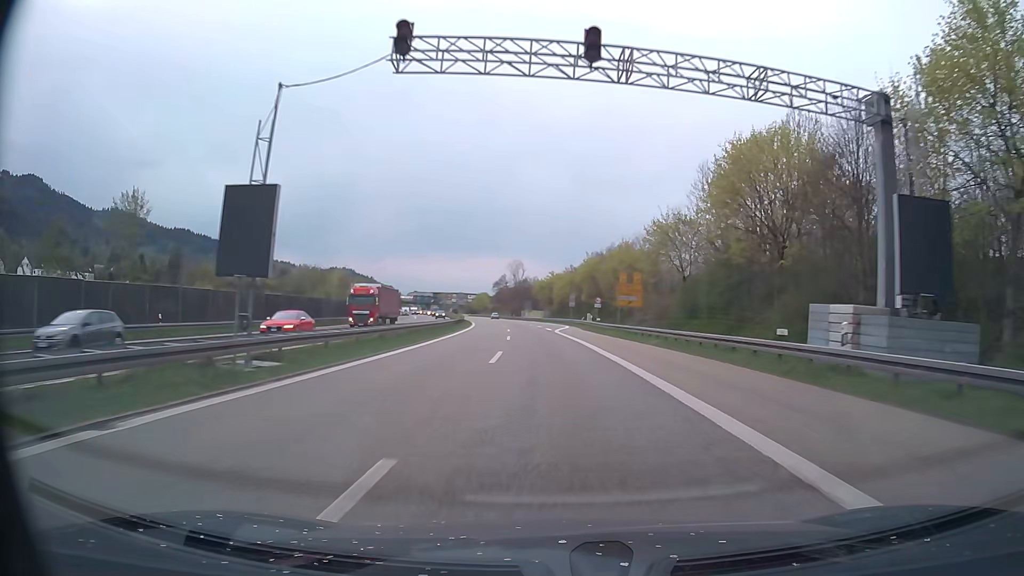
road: trunk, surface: asphalt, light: Day
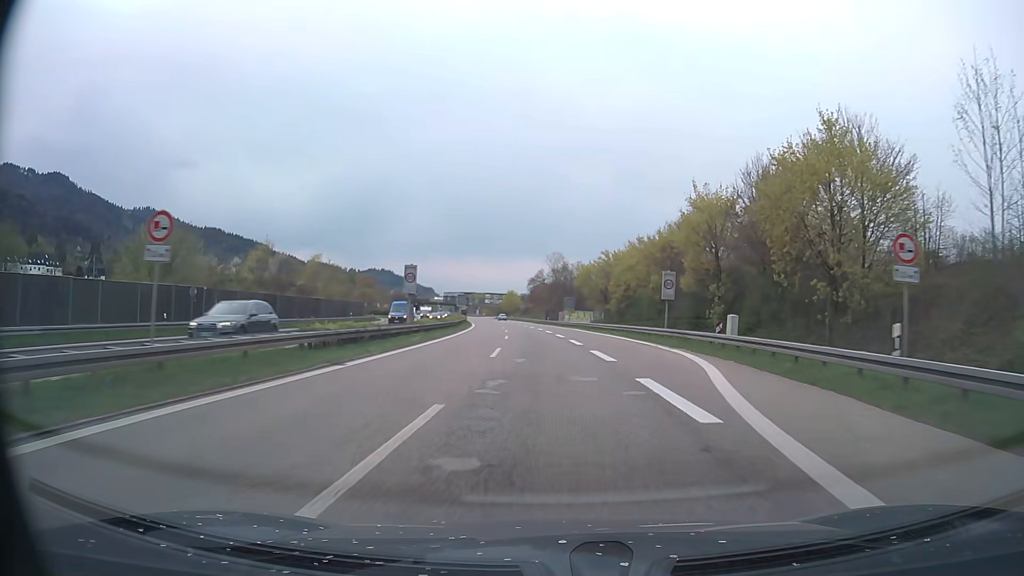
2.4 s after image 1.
(-1.6, +50.2) m; -3°
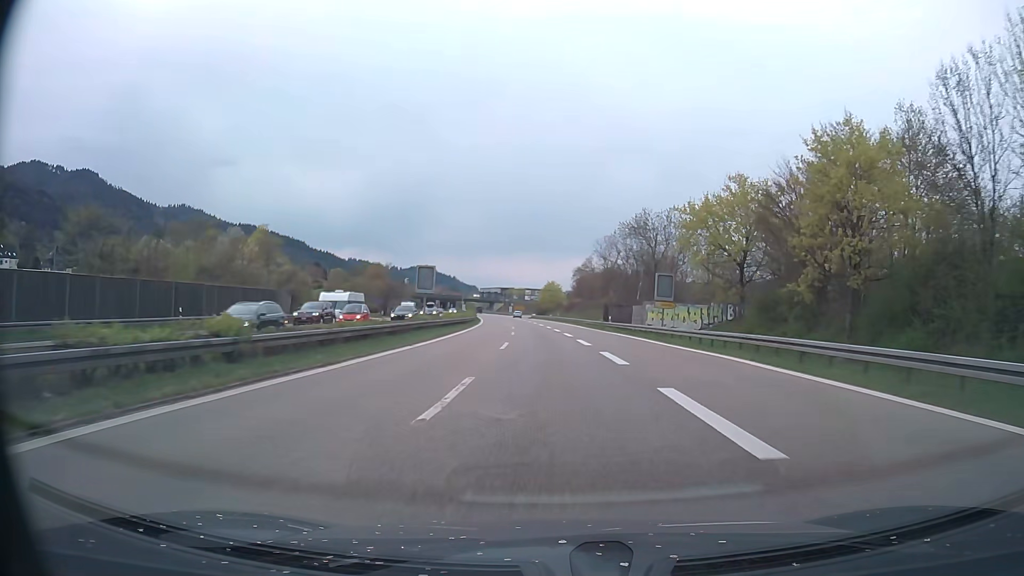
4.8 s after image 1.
(-1.8, +50.1) m; -4°
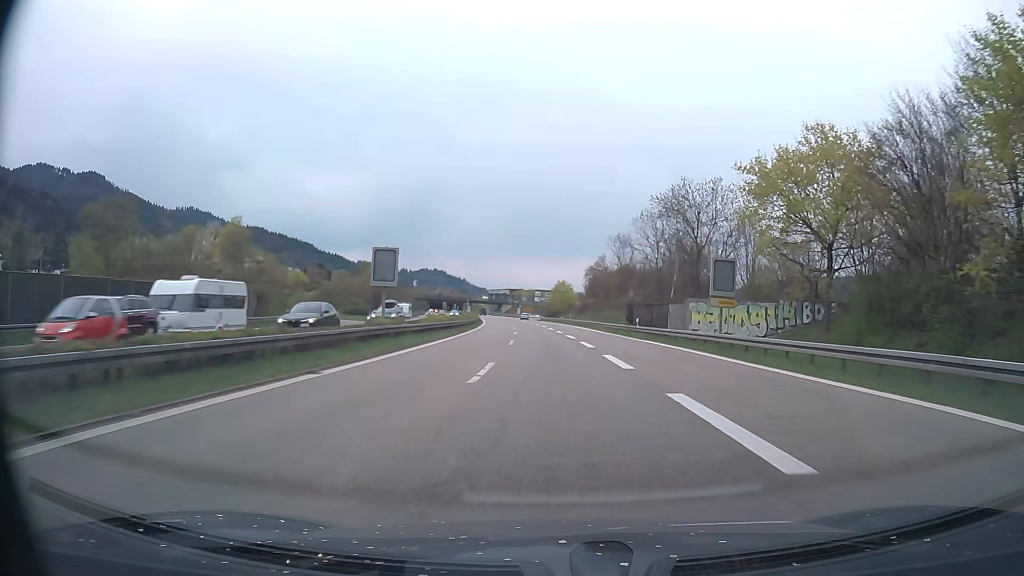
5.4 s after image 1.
(-0.1, +12.5) m; -1°
(0, +10) (0, +20) (0, +30) (-1, +40) (-1, +50) (-1, +60) (-2, +70) (-3, +80) (-3, +90) (-4, +100) m
